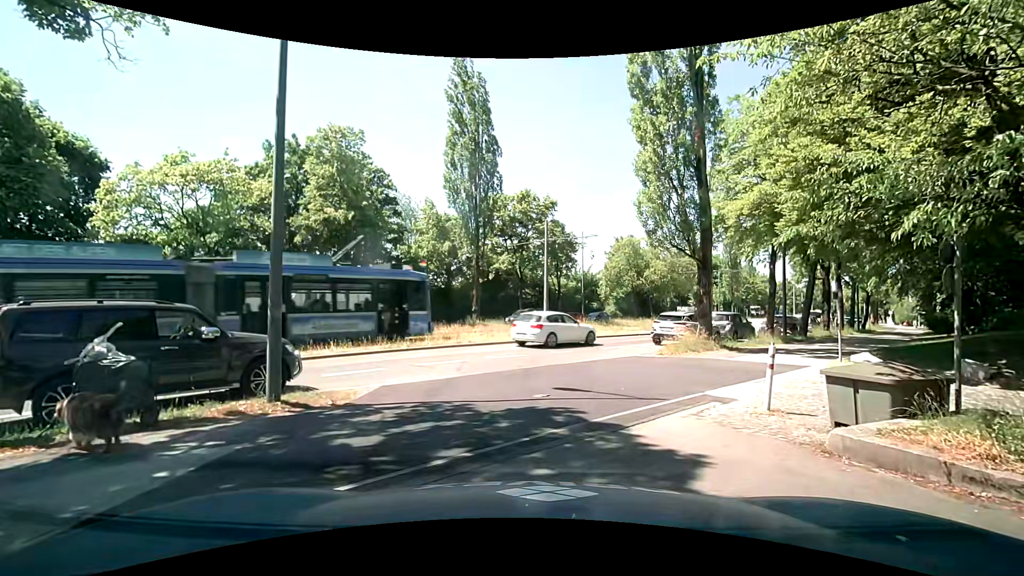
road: service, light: Day
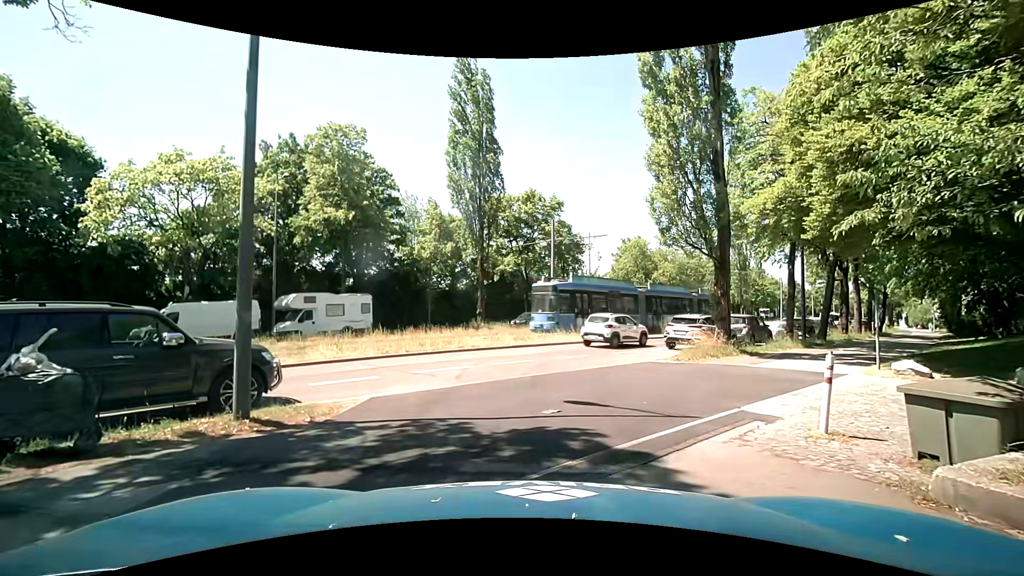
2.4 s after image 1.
(0.0, +1.2) m; 0°
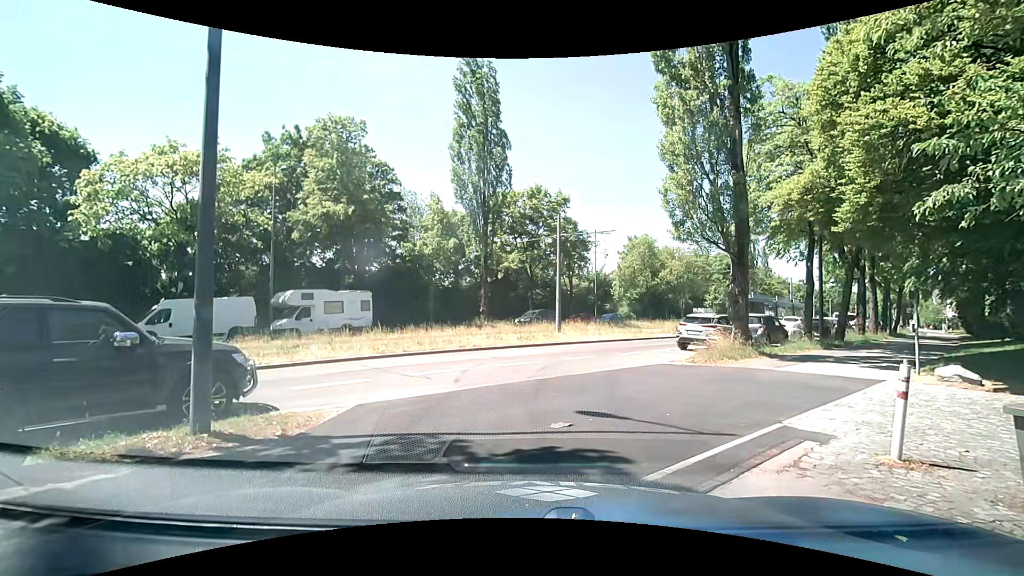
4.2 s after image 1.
(0.0, +1.0) m; 0°
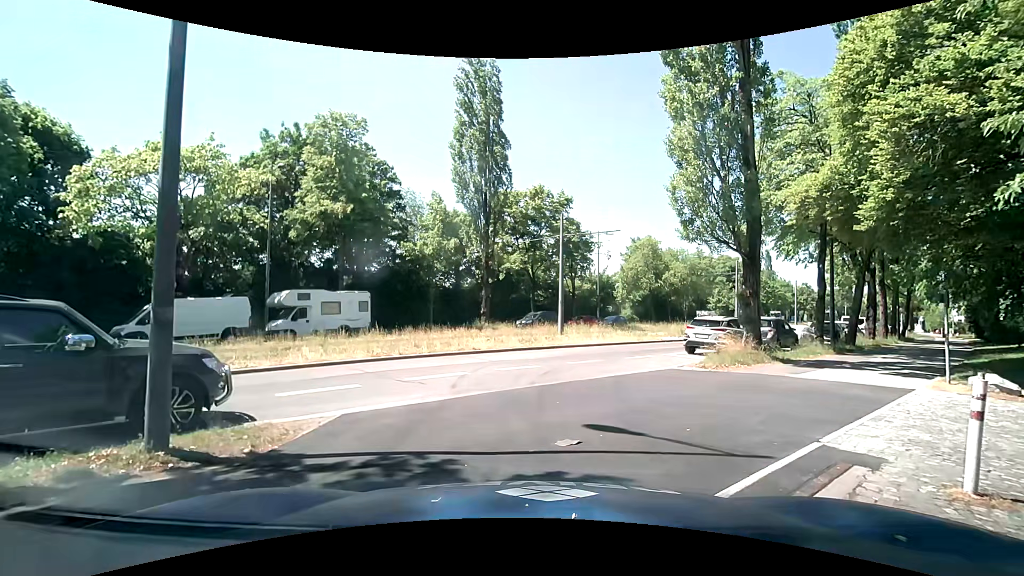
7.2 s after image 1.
(0.0, +0.8) m; 0°
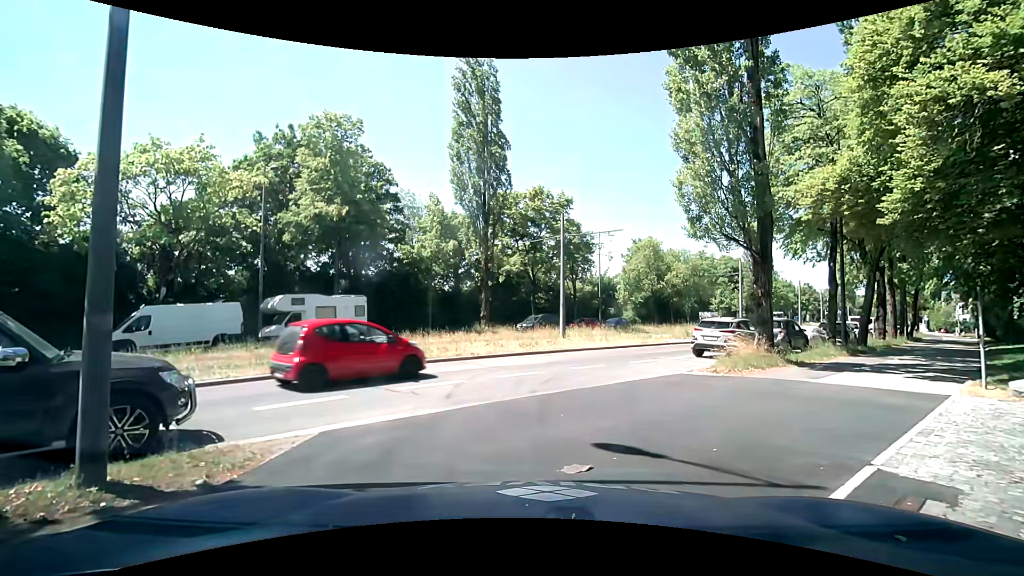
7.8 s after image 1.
(0.0, +0.9) m; -2°
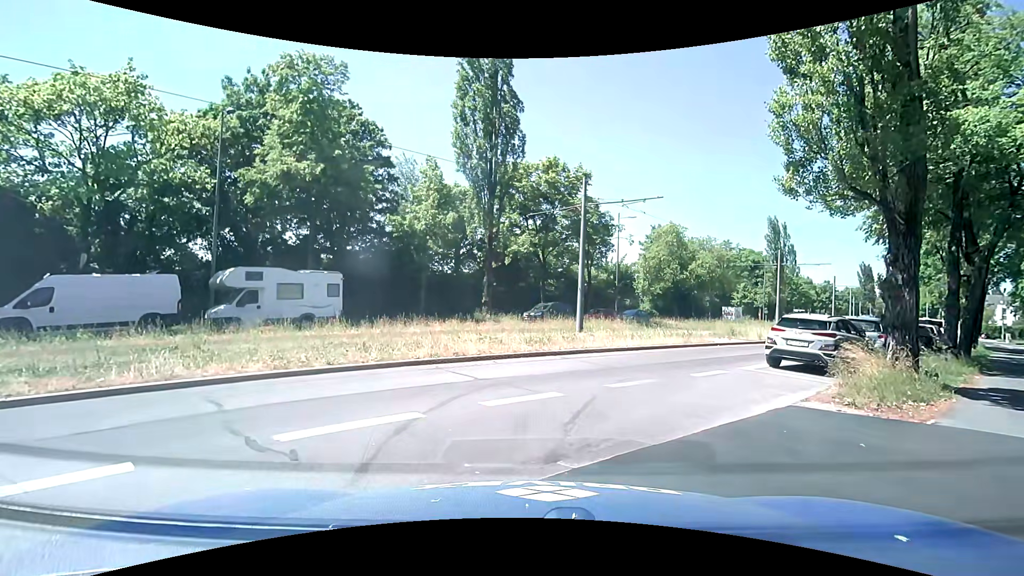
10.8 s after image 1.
(+0.1, +5.3) m; -1°
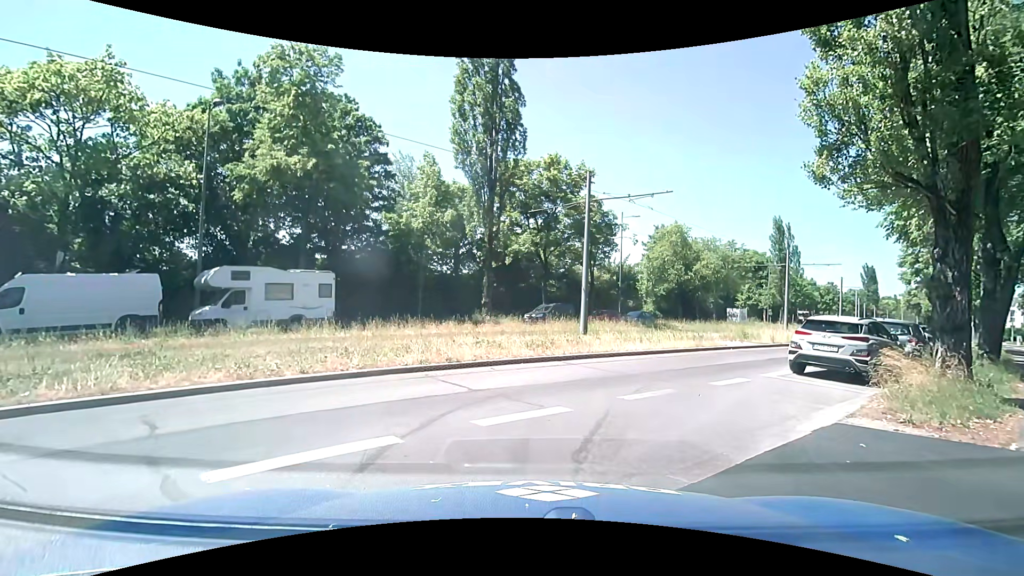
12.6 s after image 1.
(0.0, +1.2) m; 0°
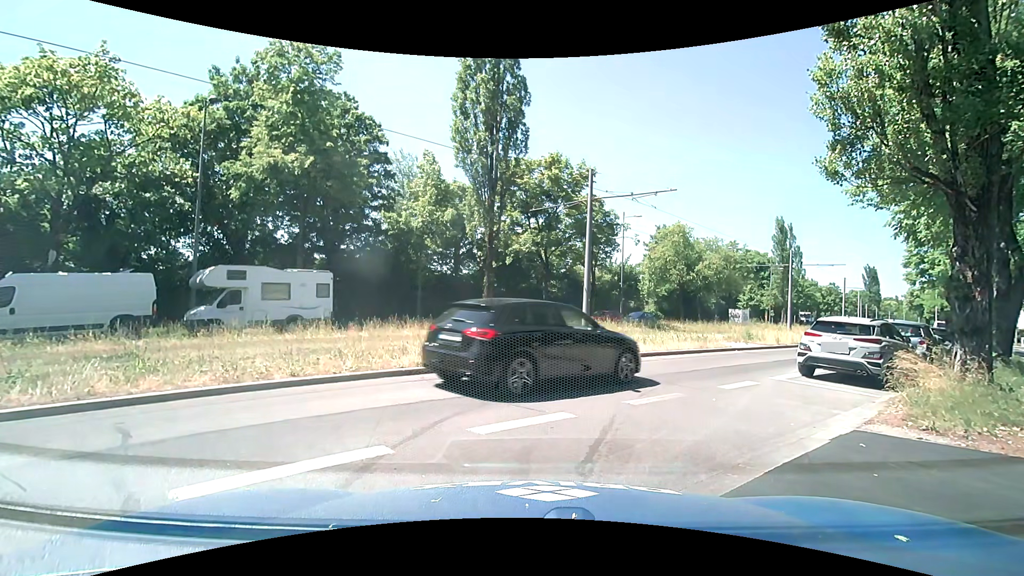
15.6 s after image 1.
(0.0, +0.5) m; 0°
